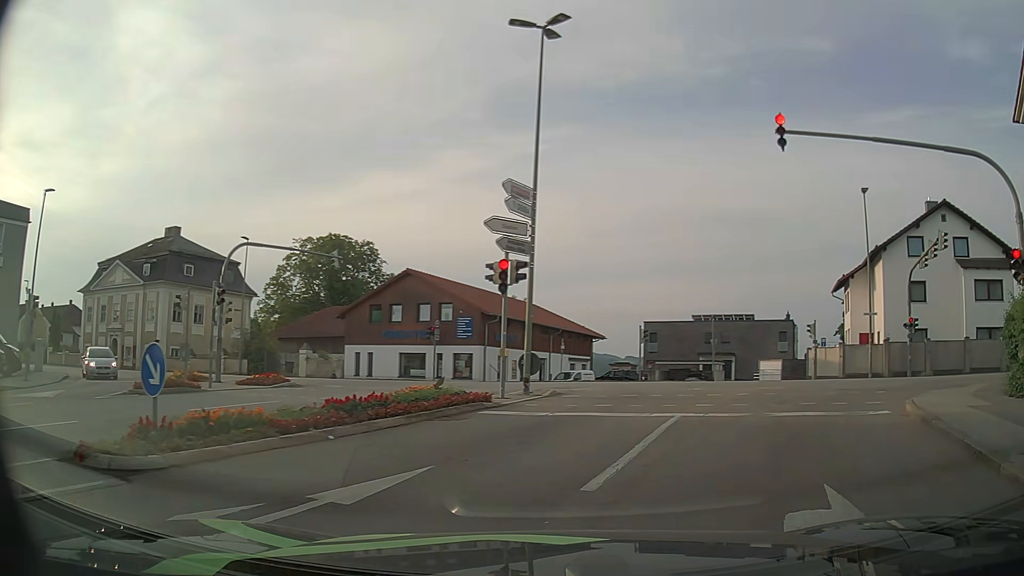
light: Day
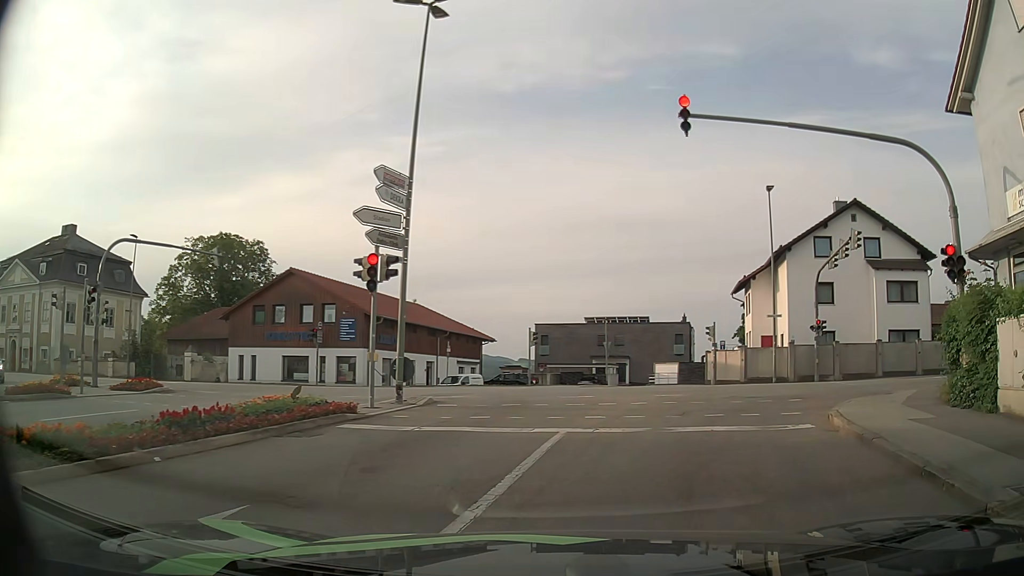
(+0.1, +1.7) m; +8°
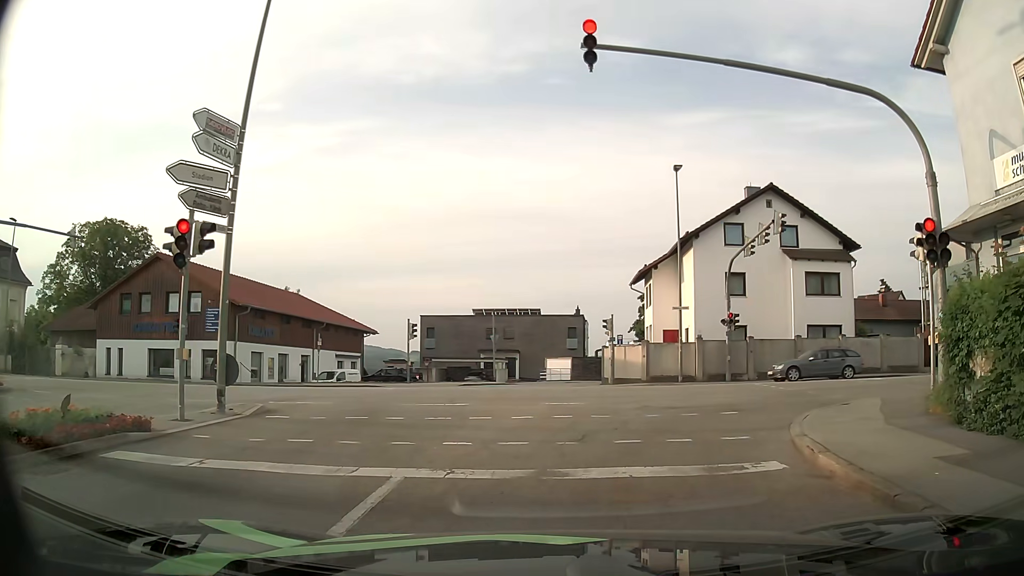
(+0.3, +3.7) m; +9°
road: tertiary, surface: asphalt
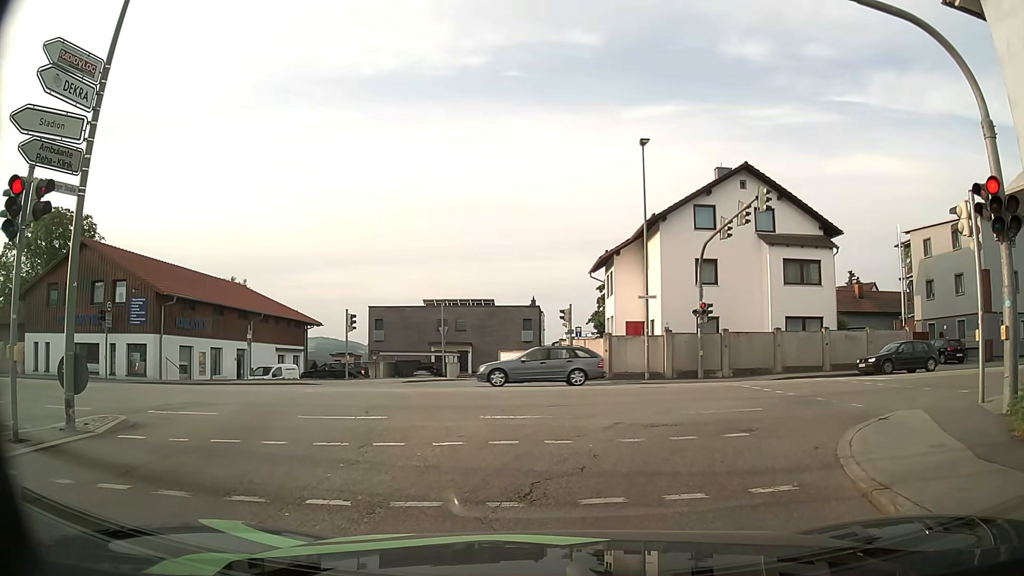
(+0.1, +3.2) m; +3°
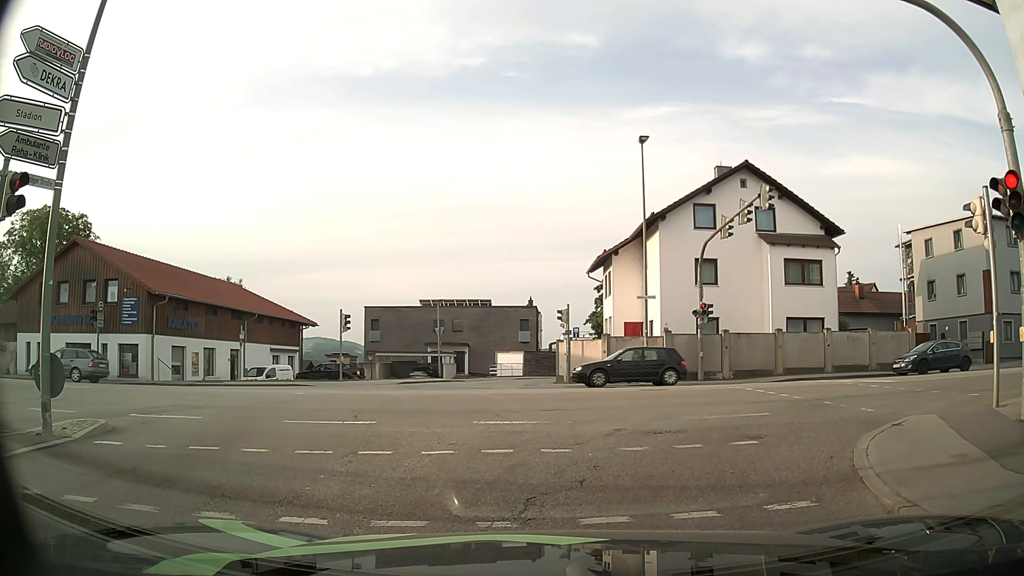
(0.0, +0.5) m; 0°
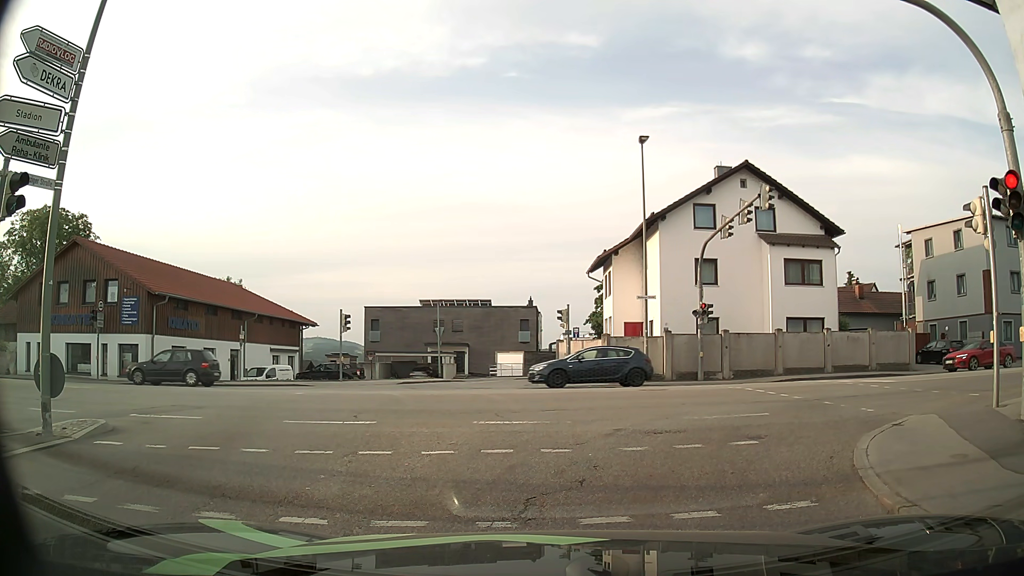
(0.0, 0.0) m; 0°
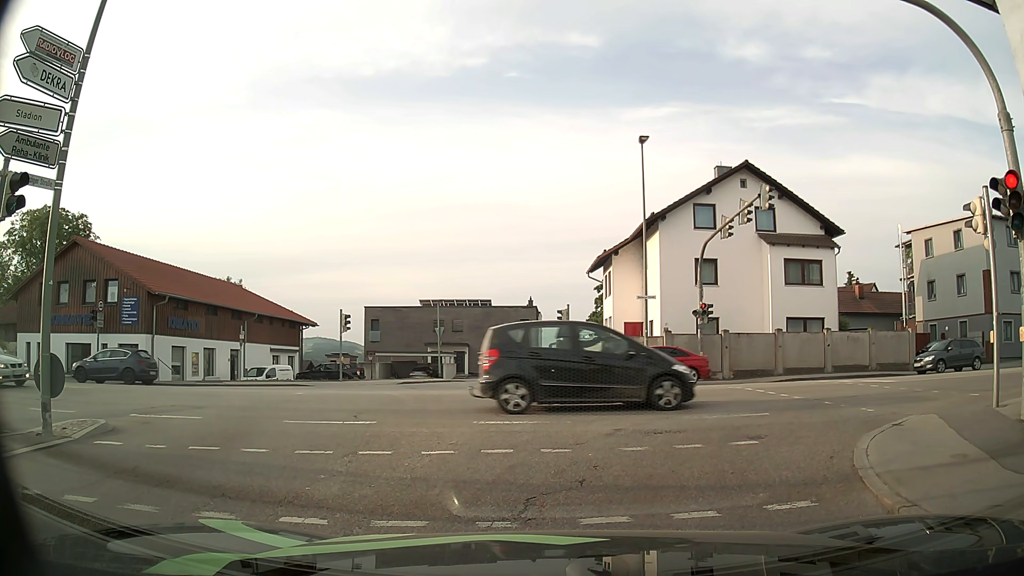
(0.0, 0.0) m; 0°
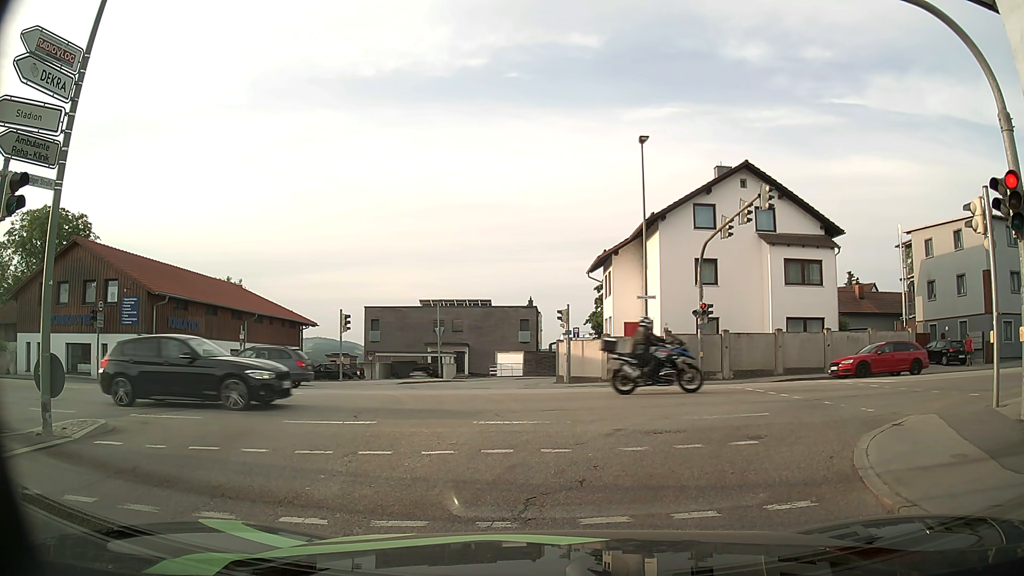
(0.0, 0.0) m; 0°
